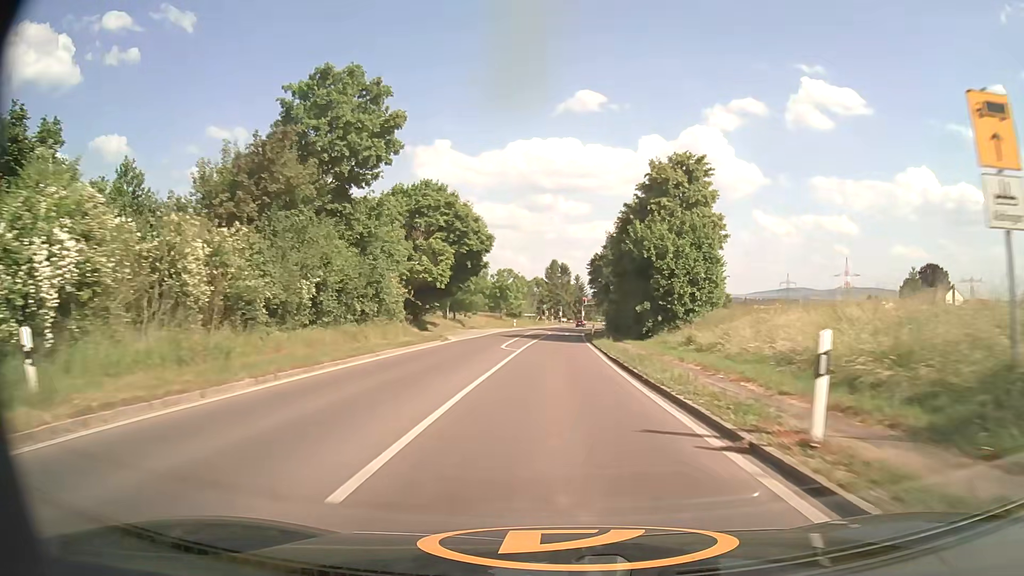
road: secondary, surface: asphalt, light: Day
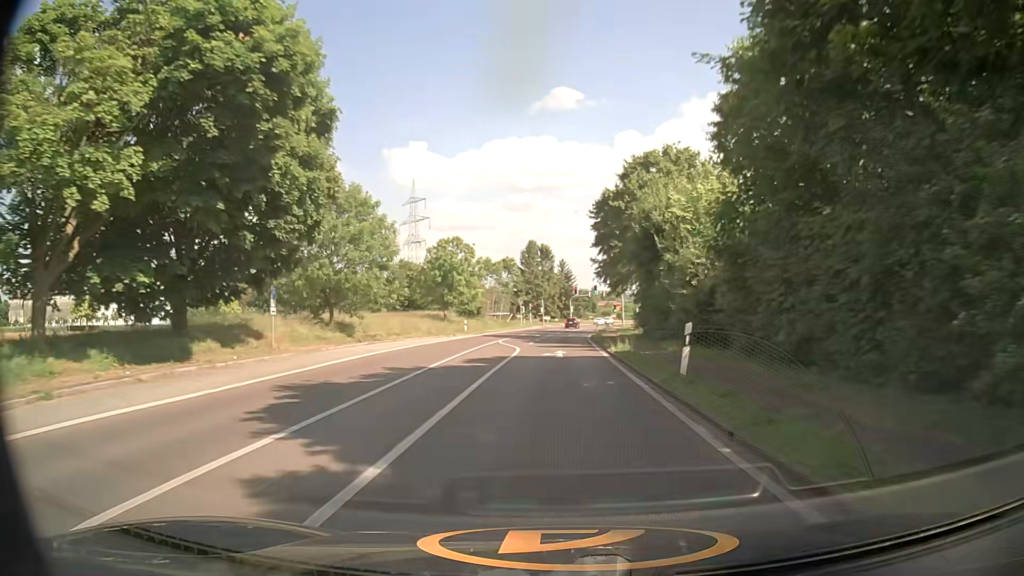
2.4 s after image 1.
(+0.5, +43.4) m; +1°
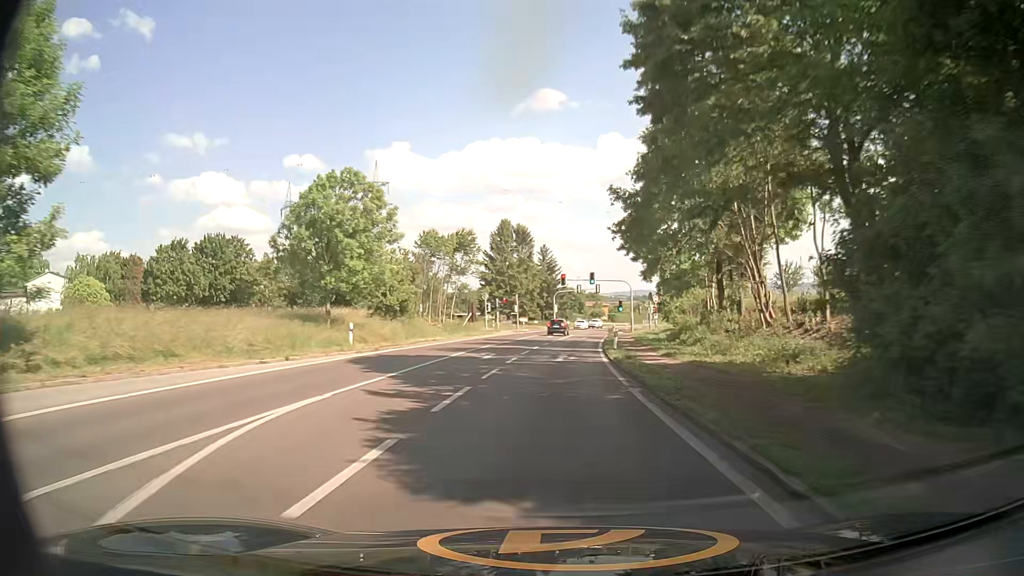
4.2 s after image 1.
(+0.6, +32.0) m; +1°
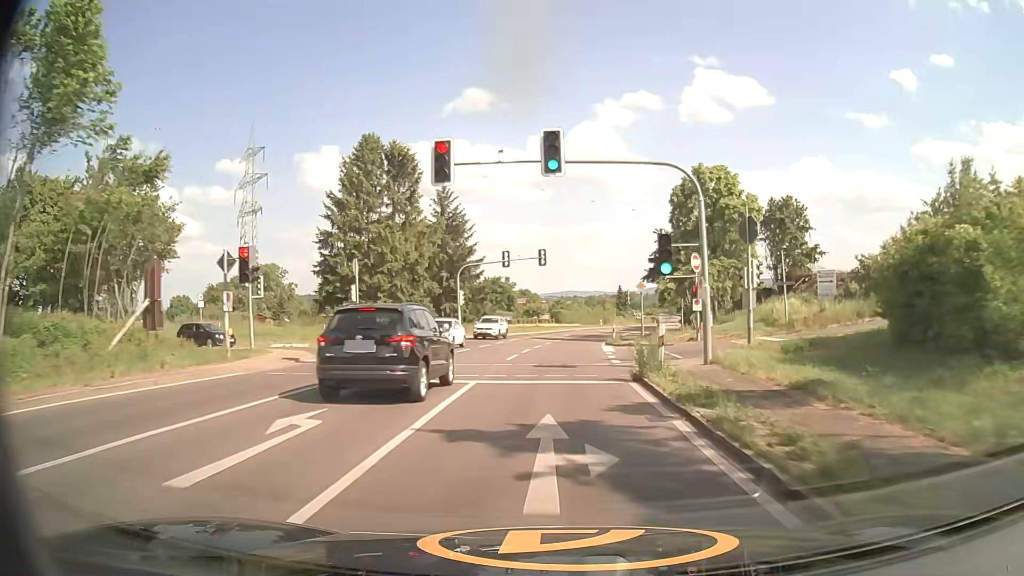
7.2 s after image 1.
(+2.4, +52.4) m; +6°
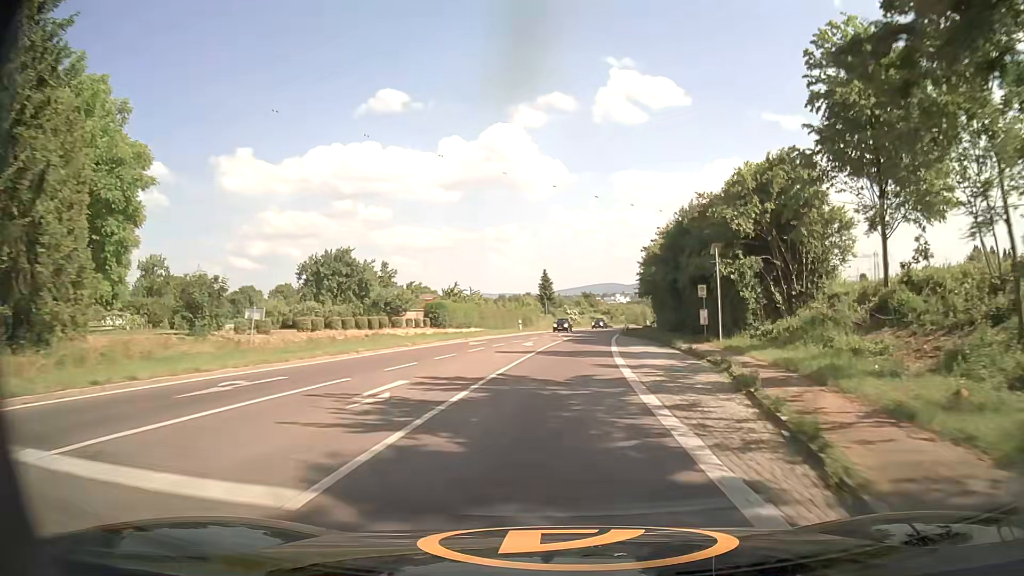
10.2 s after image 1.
(+2.8, +52.9) m; +8°
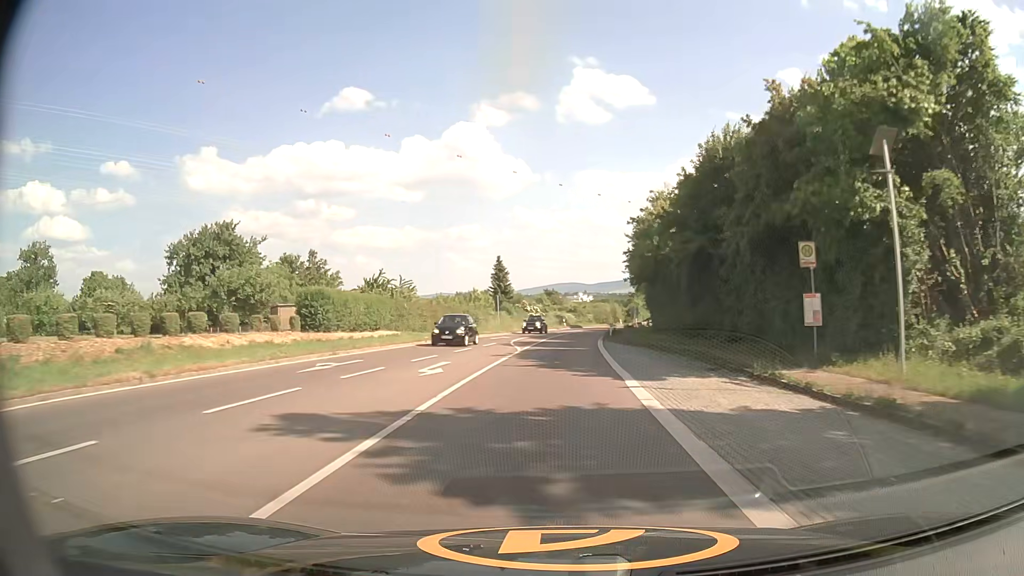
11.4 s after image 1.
(+0.5, +21.0) m; +3°
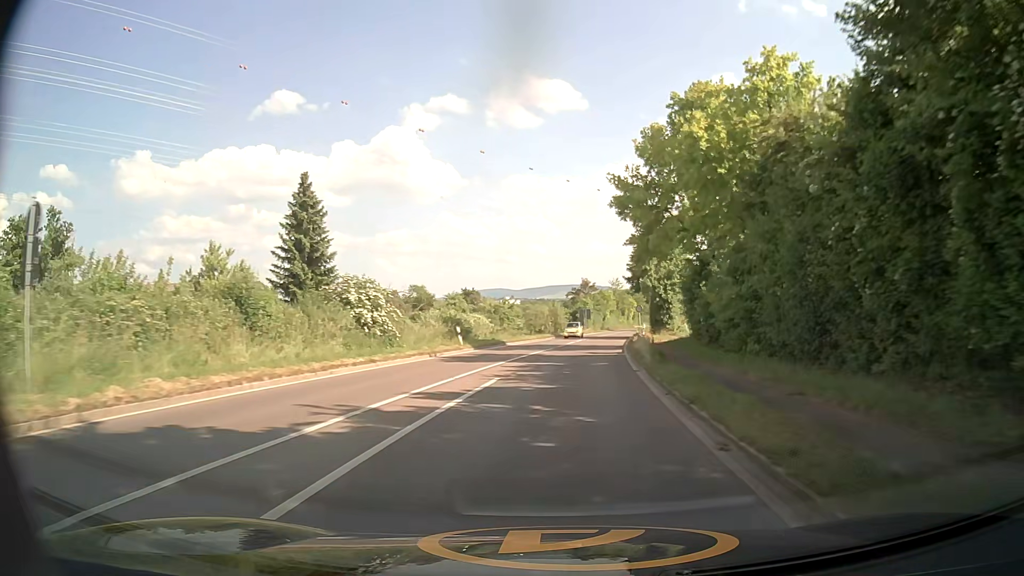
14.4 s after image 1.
(+2.3, +52.2) m; +6°
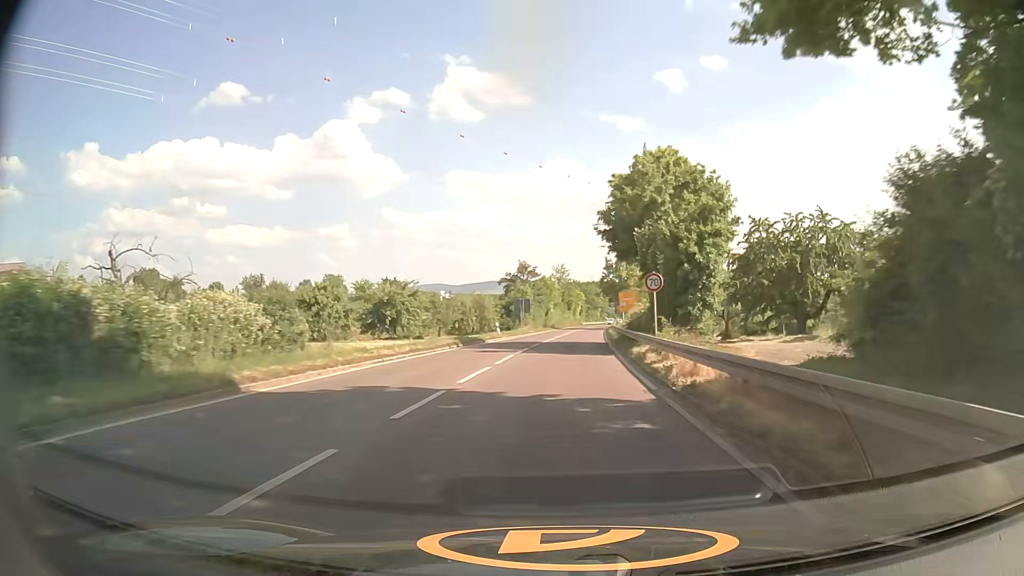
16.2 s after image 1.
(+1.5, +31.6) m; +5°
(0, +10) (0, +20) (+1, +30) (+1, +40) (+2, +50) (+3, +60) (+4, +70) (+5, +80) (+6, +90) (+7, +100) m
